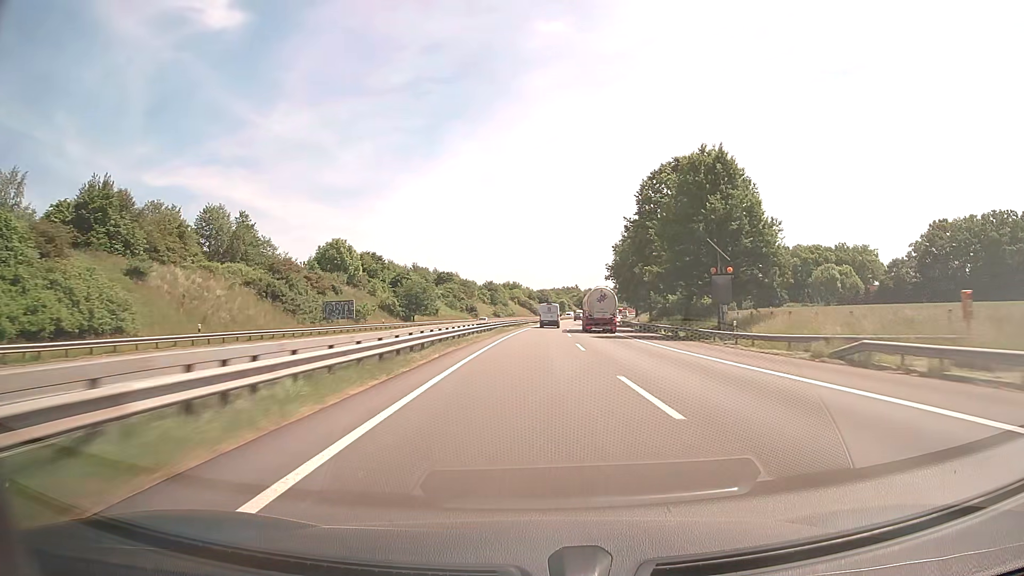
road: motorway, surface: asphalt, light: Day
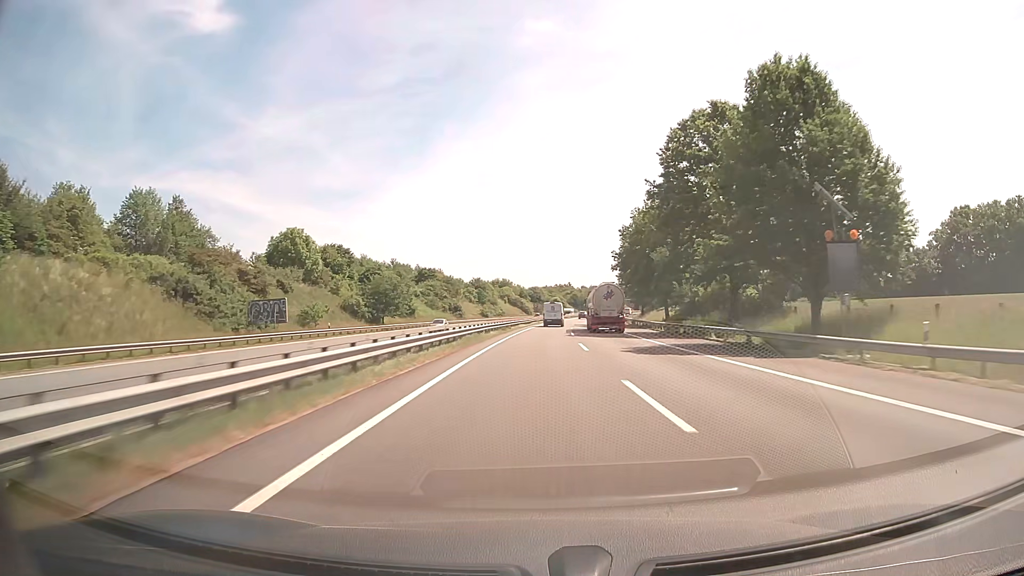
(+0.1, +18.7) m; +1°
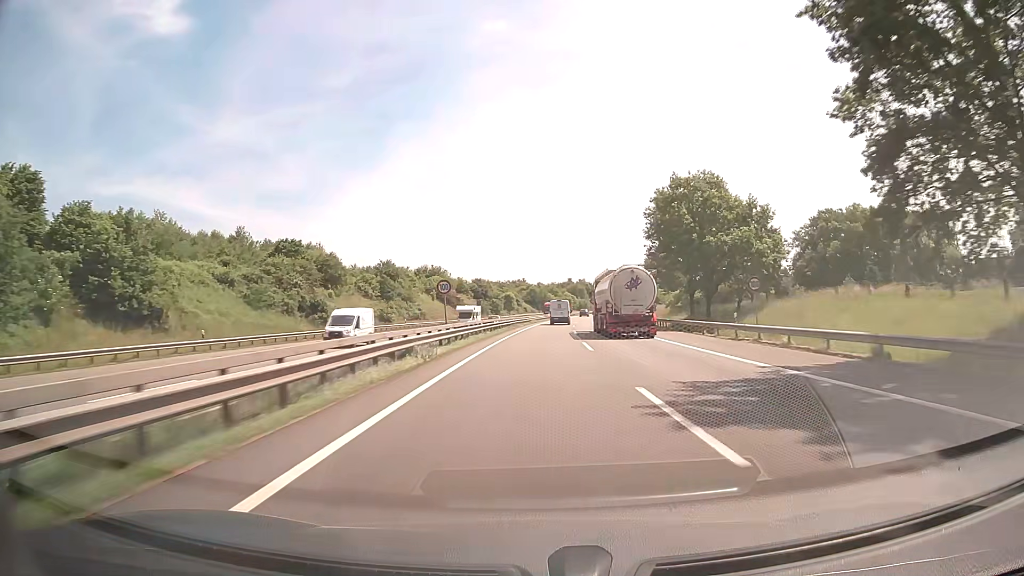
(+2.4, +74.1) m; +4°
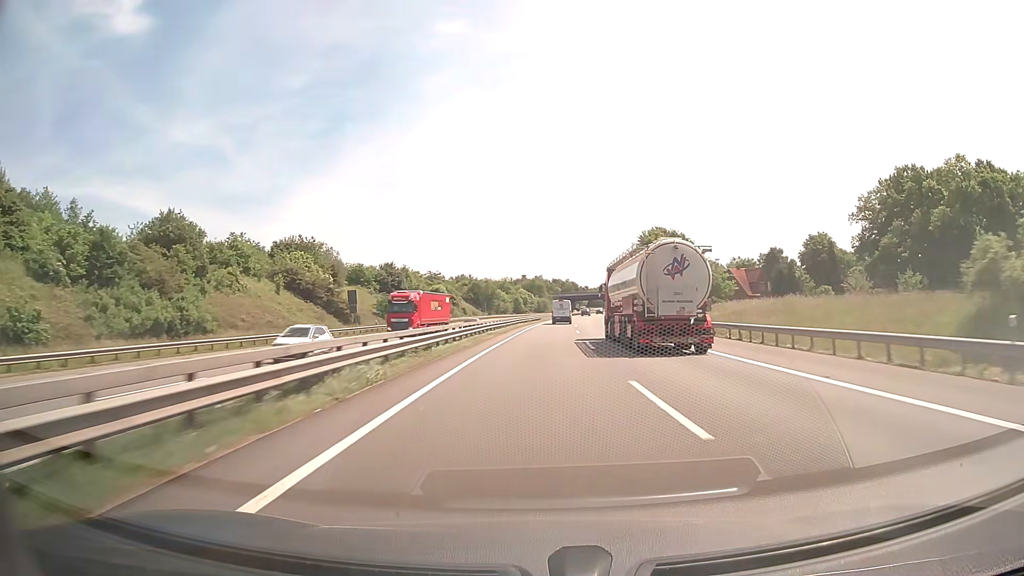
(+2.1, +70.6) m; +4°
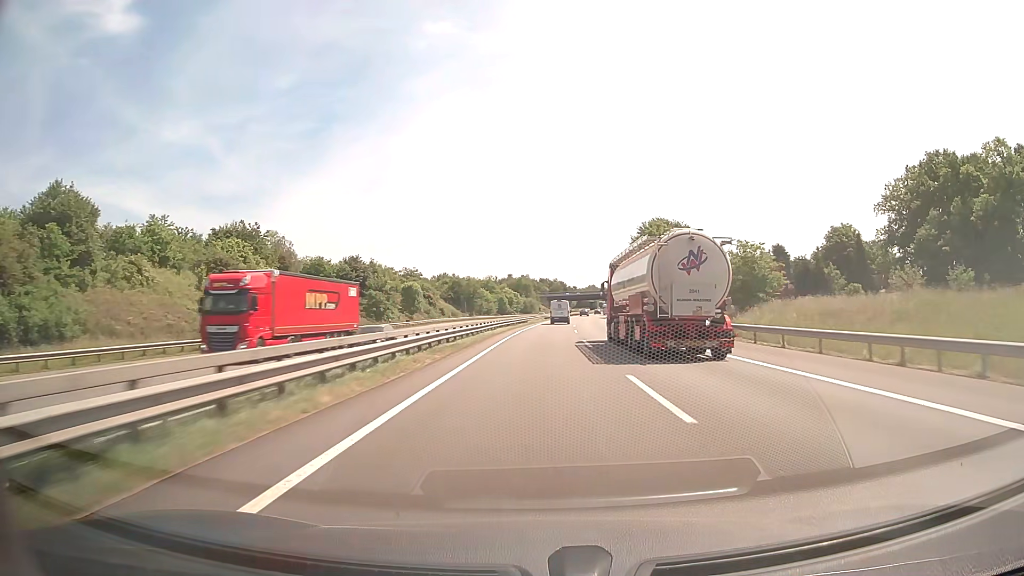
(+0.1, +17.1) m; +1°
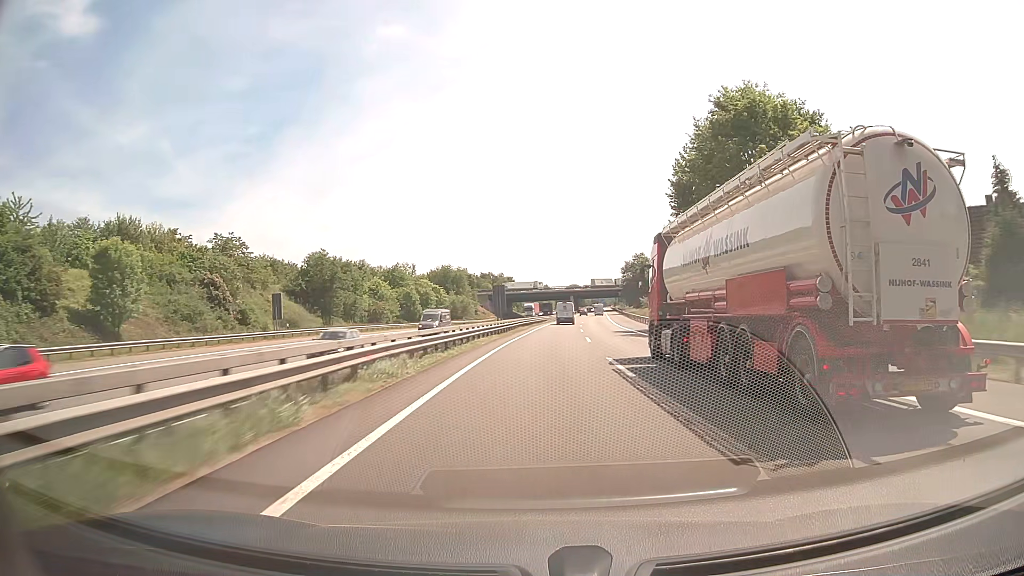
(+3.4, +83.8) m; +4°
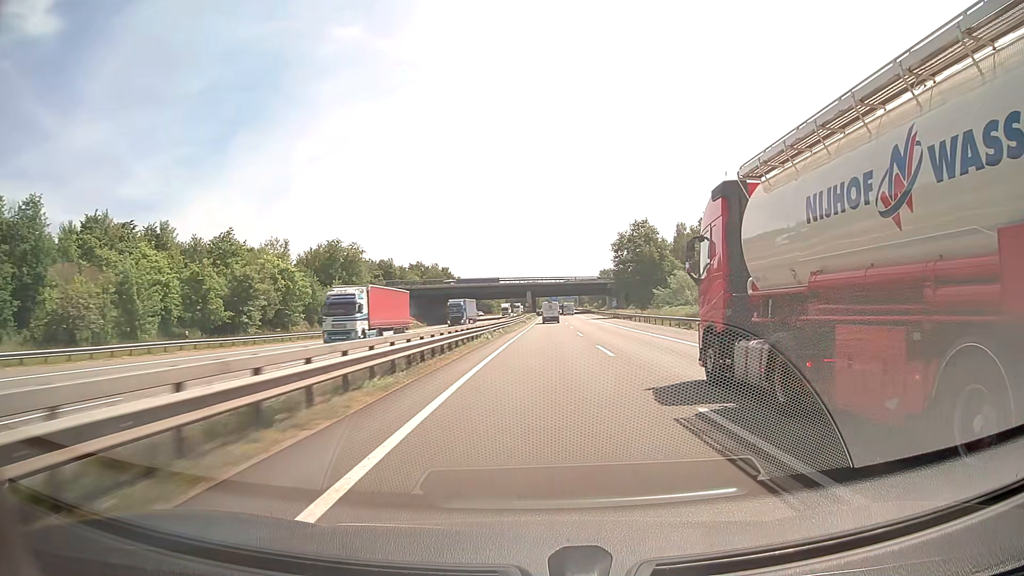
(+2.3, +65.4) m; +4°
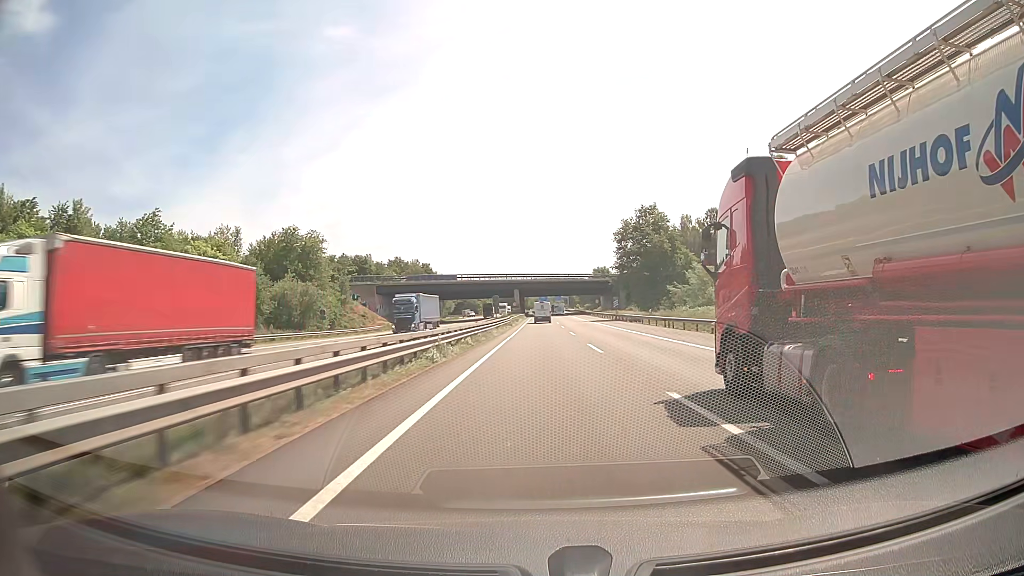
(+0.1, +16.2) m; +1°
